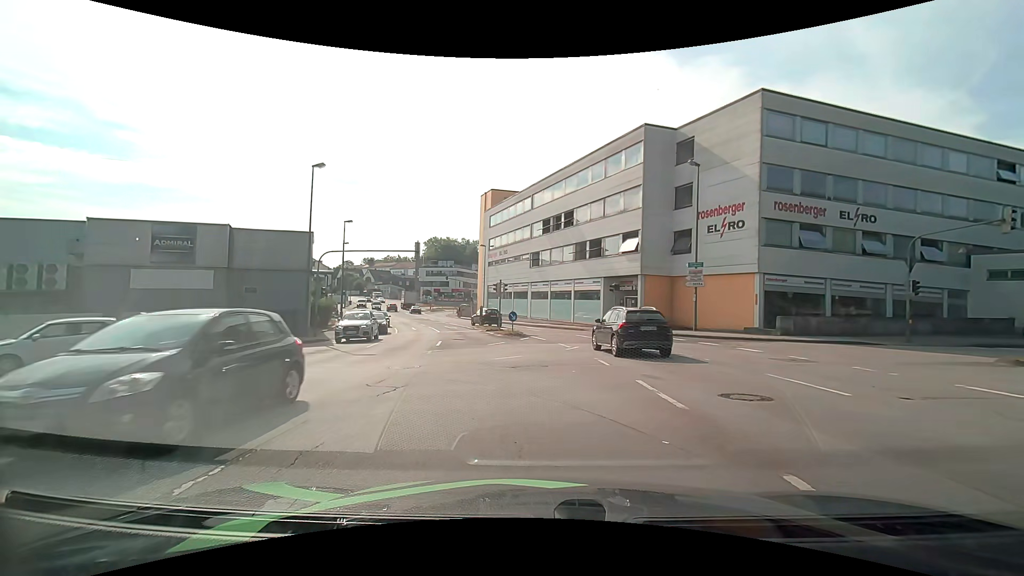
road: tertiary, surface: asphalt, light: Day
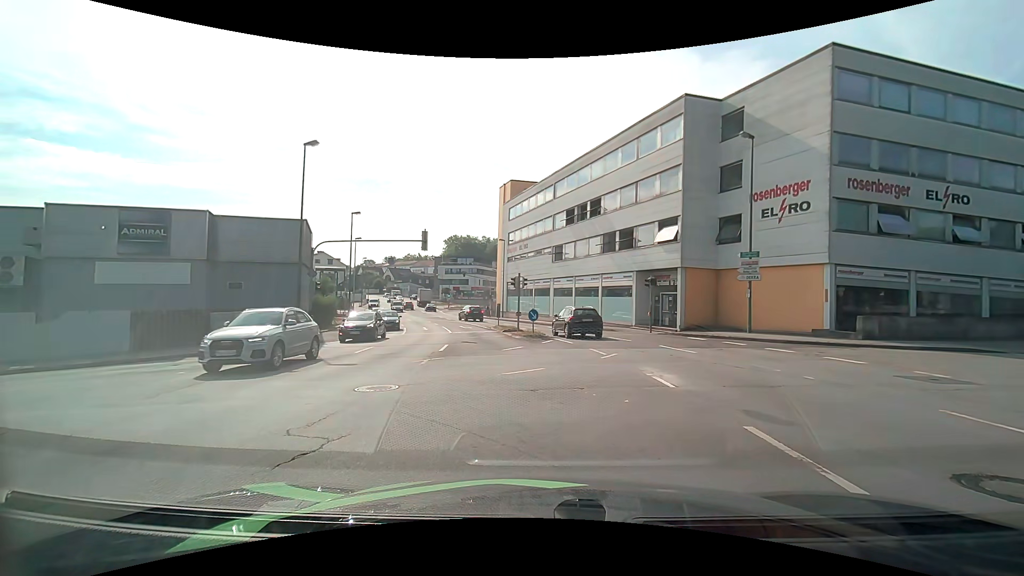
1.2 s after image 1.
(-0.1, +4.1) m; -3°
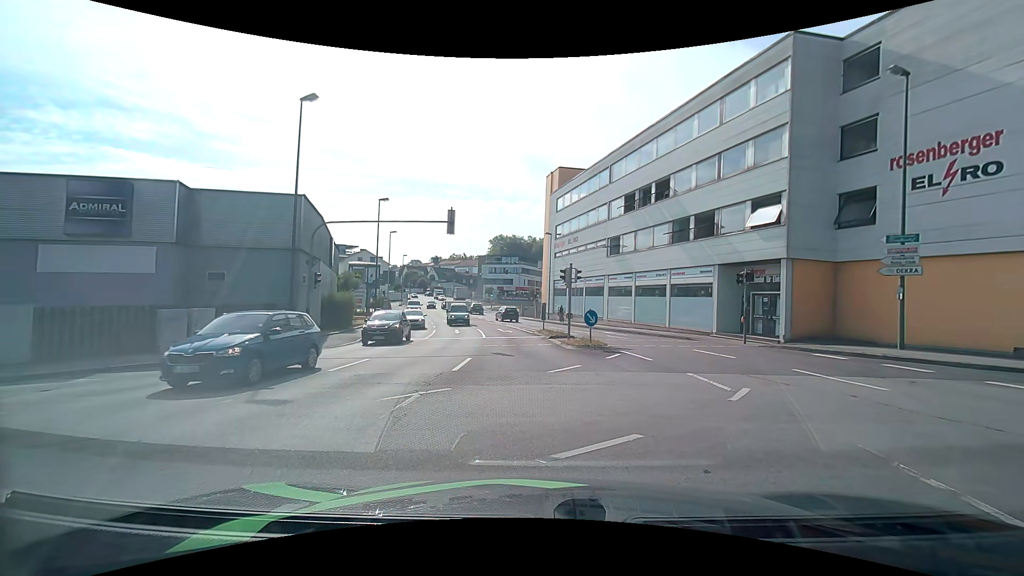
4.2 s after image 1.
(-0.3, +6.0) m; -6°
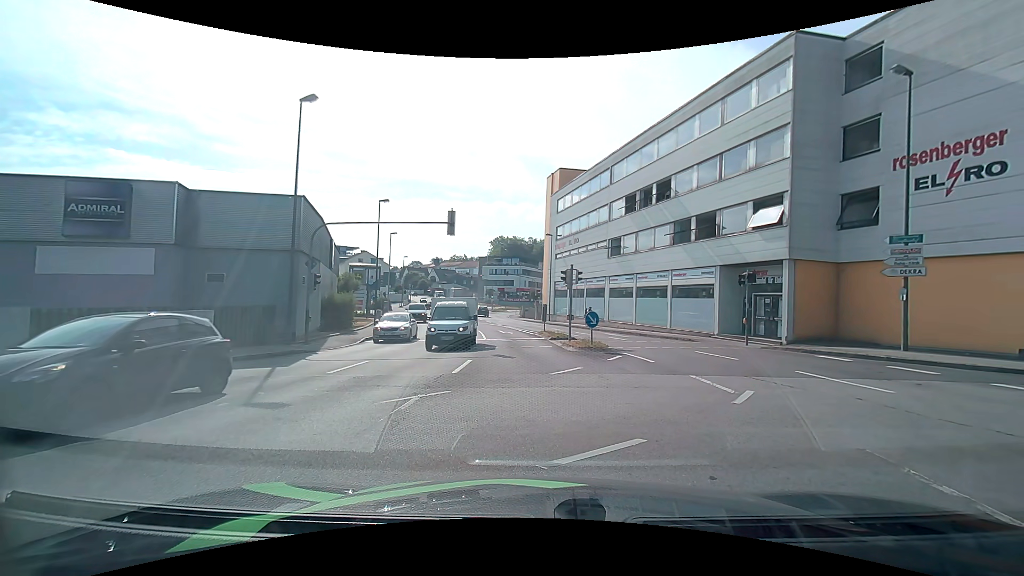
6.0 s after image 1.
(0.0, +0.2) m; 0°
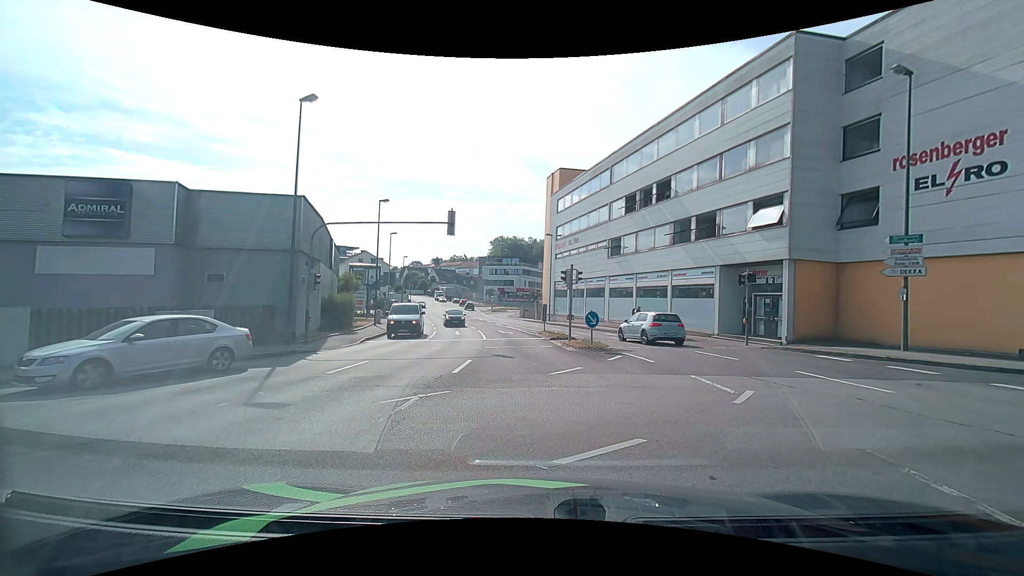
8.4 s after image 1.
(0.0, 0.0) m; 0°
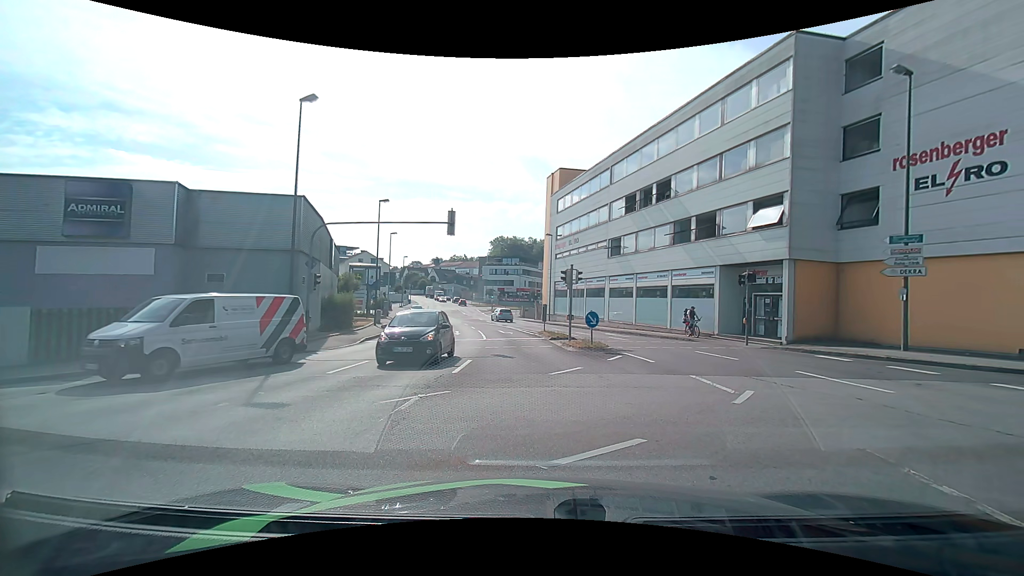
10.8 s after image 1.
(0.0, 0.0) m; 0°
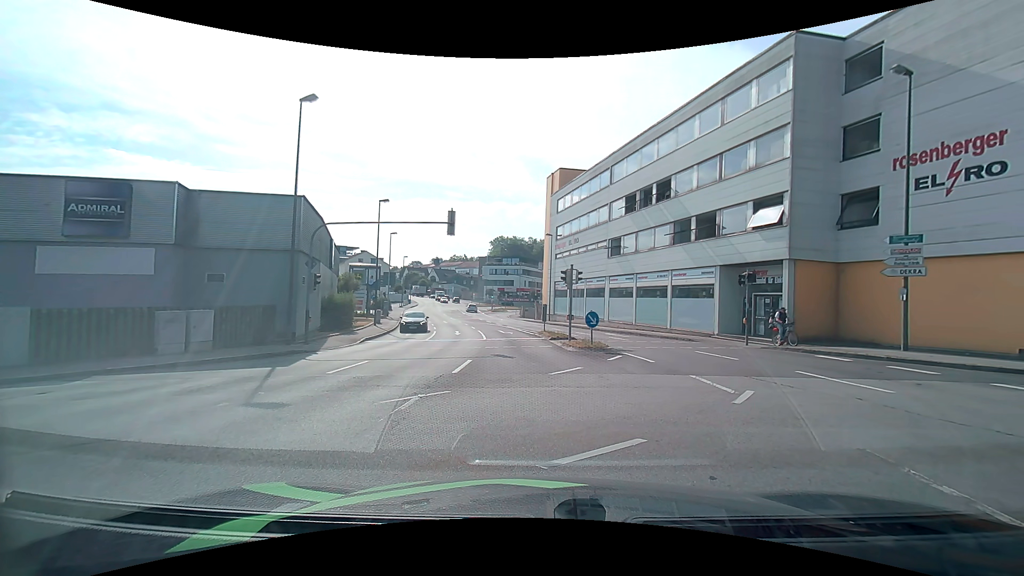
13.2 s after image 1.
(0.0, 0.0) m; 0°
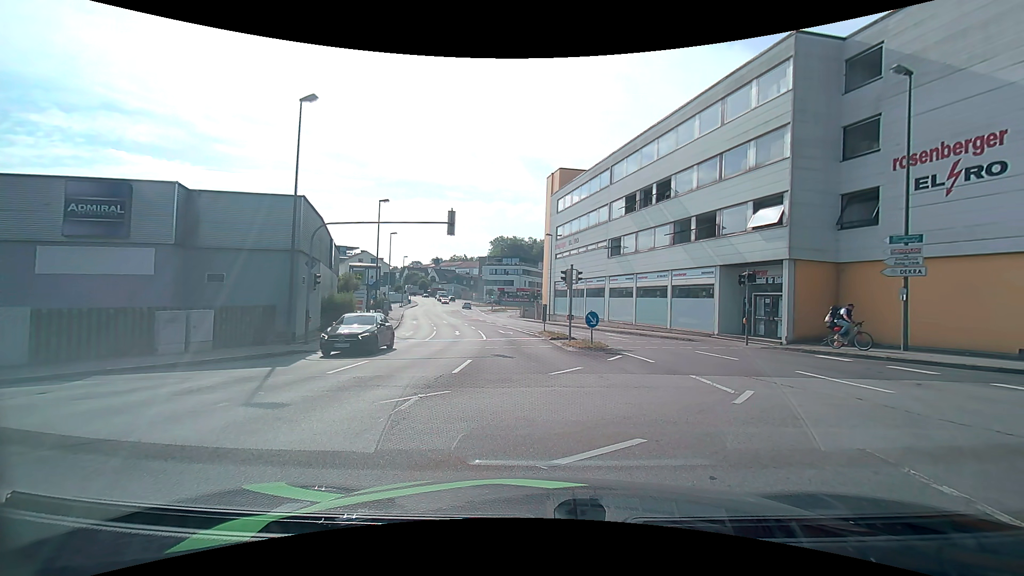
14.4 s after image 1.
(0.0, 0.0) m; 0°
(-6, +7) (-15, +6) (-25, +4) (-35, +1) (-44, -2) (-54, -4) (-64, -7) (-73, -10) (-83, -13) (-92, -15) m
